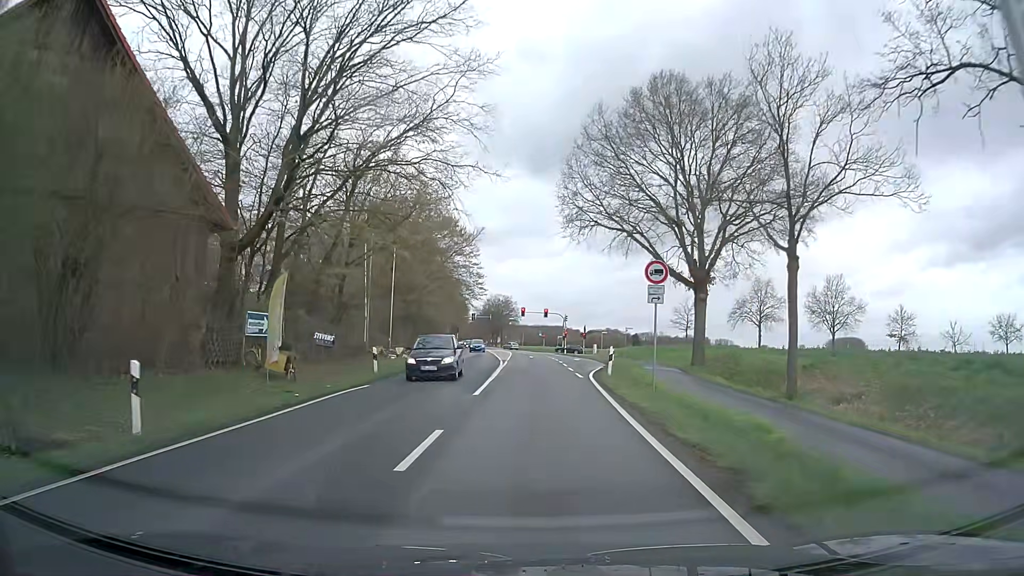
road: secondary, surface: asphalt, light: Day
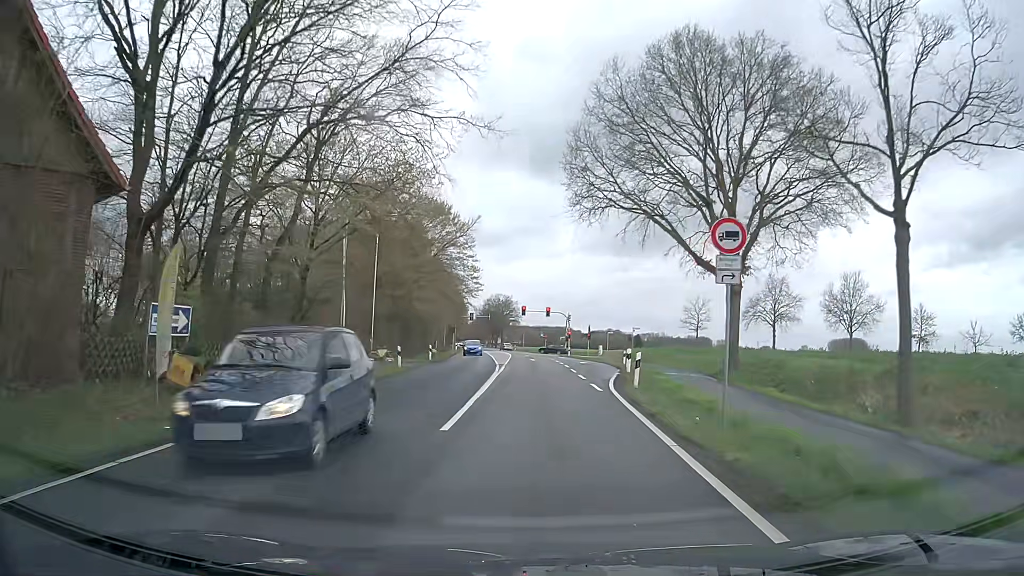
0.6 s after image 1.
(0.0, +6.2) m; 0°
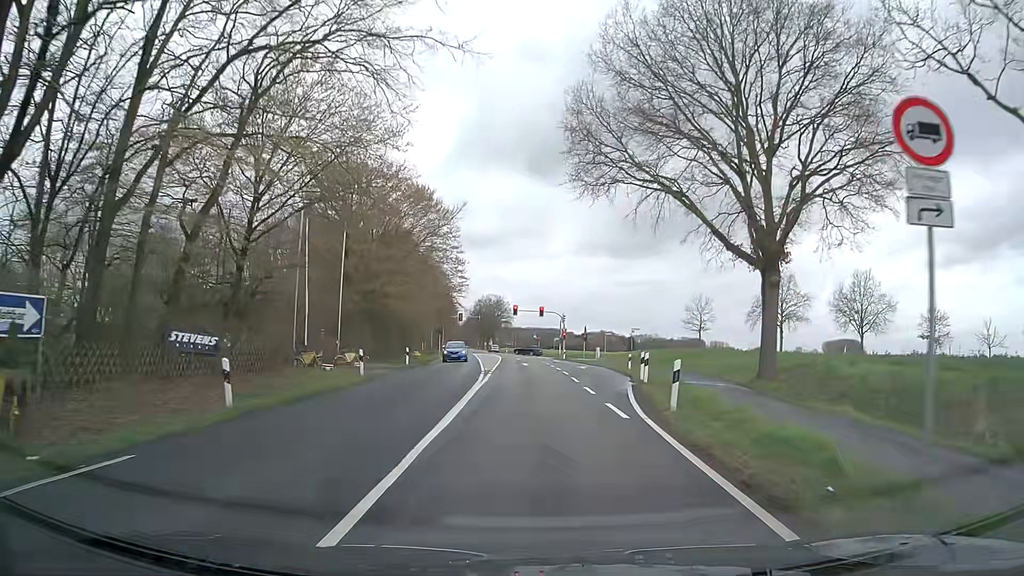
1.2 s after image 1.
(0.0, +6.1) m; 0°
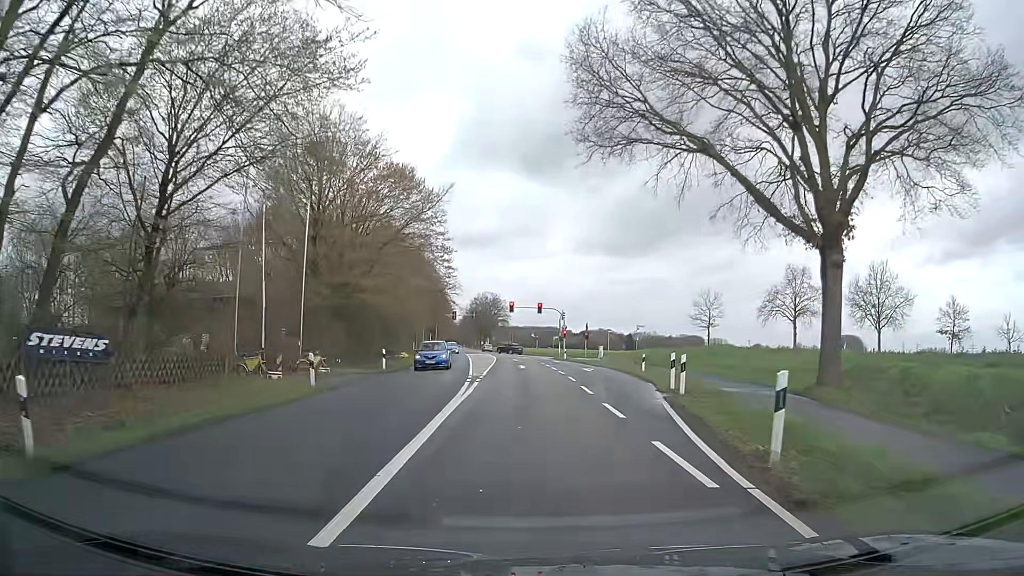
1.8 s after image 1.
(0.0, +5.9) m; 0°
